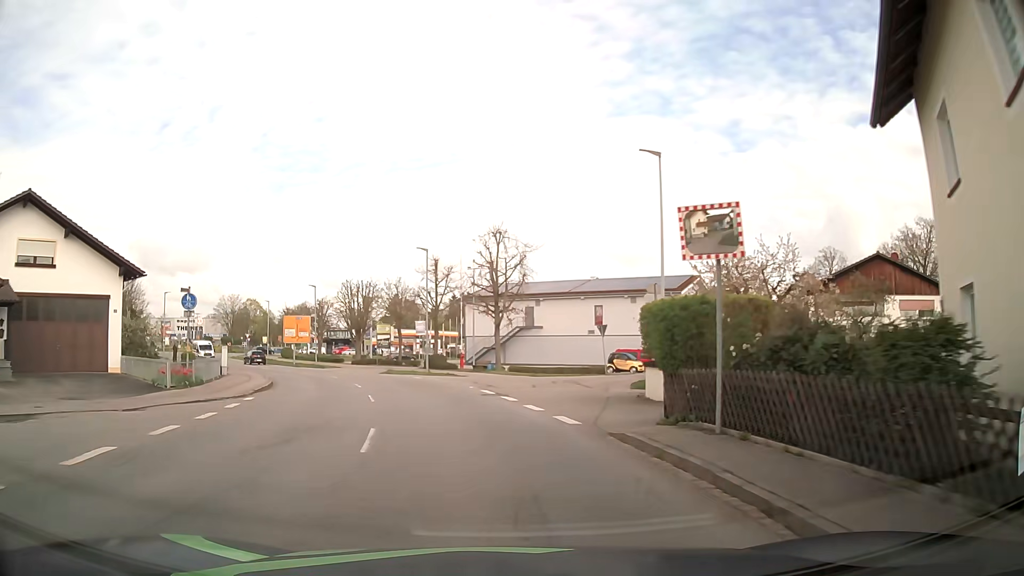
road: secondary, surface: asphalt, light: Day
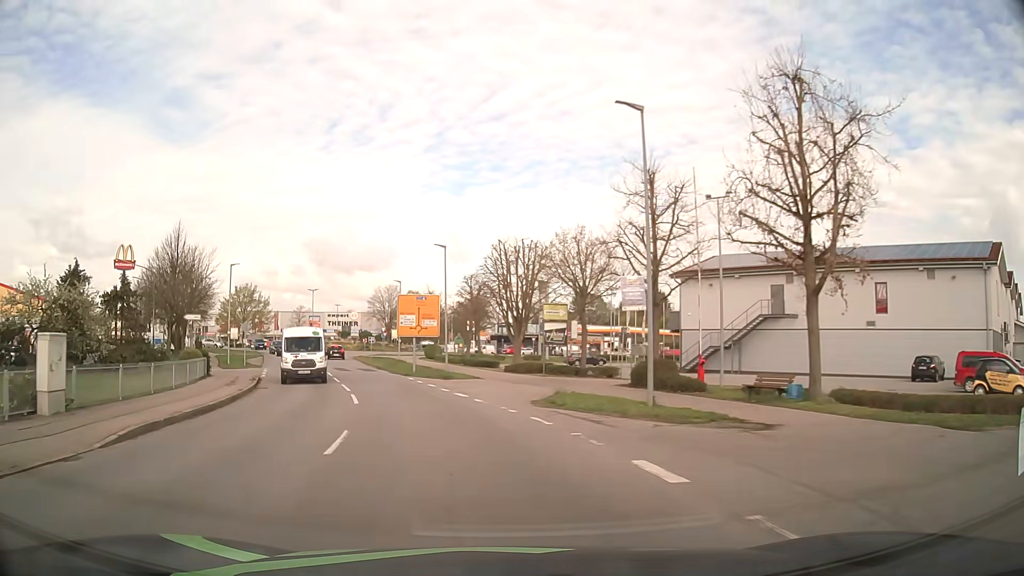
(-3.9, +26.1) m; -16°
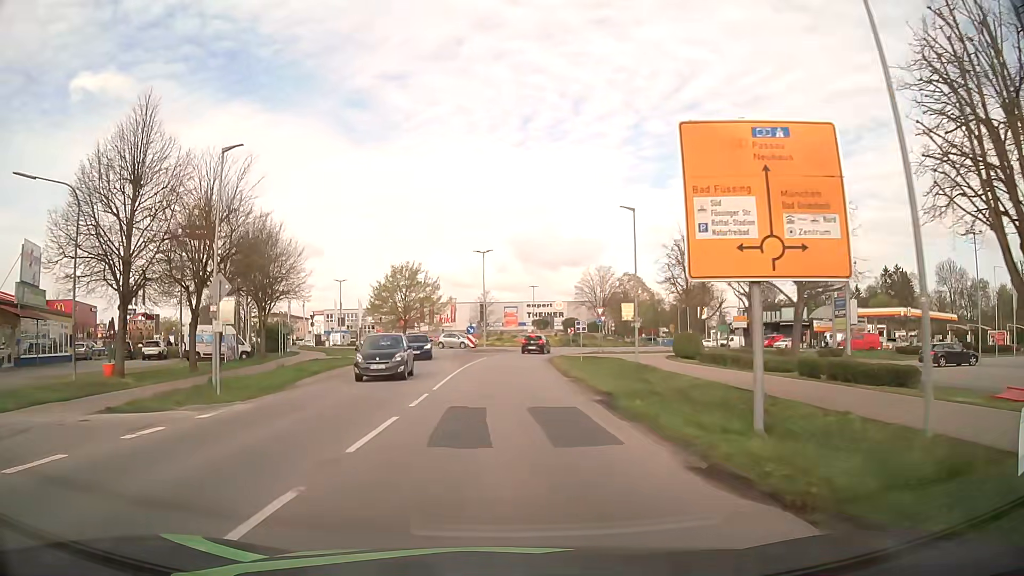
(-6.1, +33.6) m; -17°
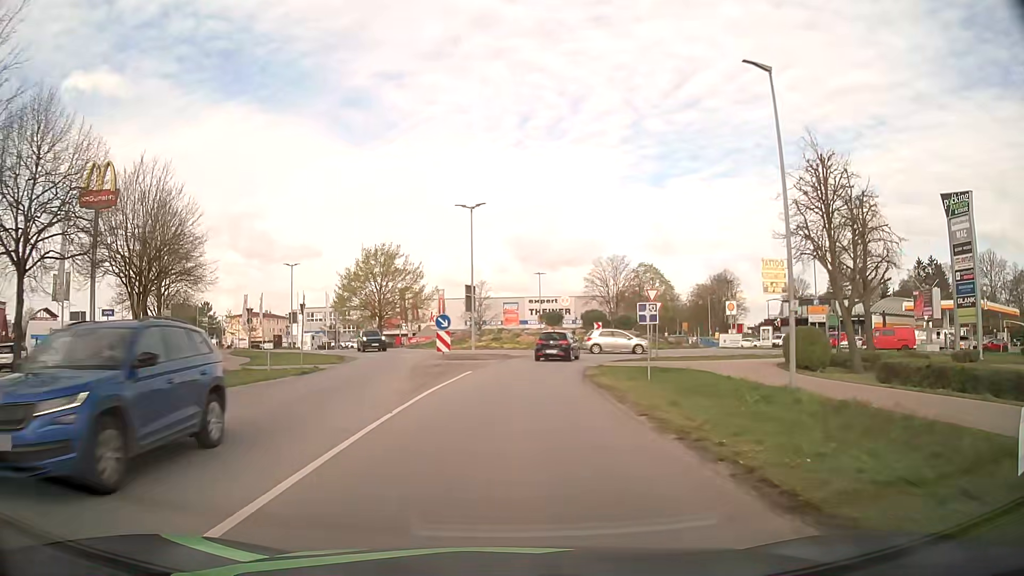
(0.0, +19.2) m; 0°
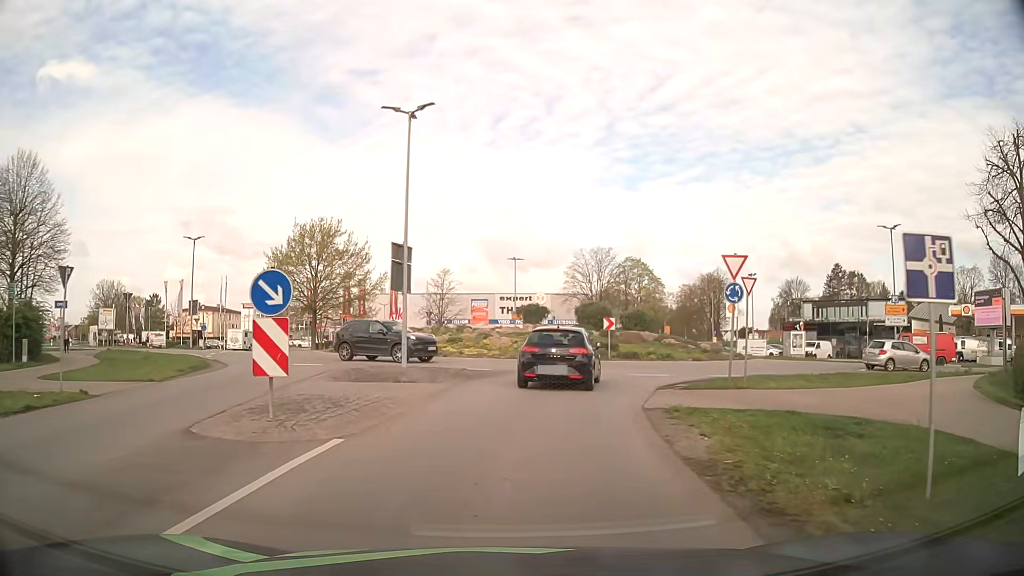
(+0.3, +15.8) m; +3°
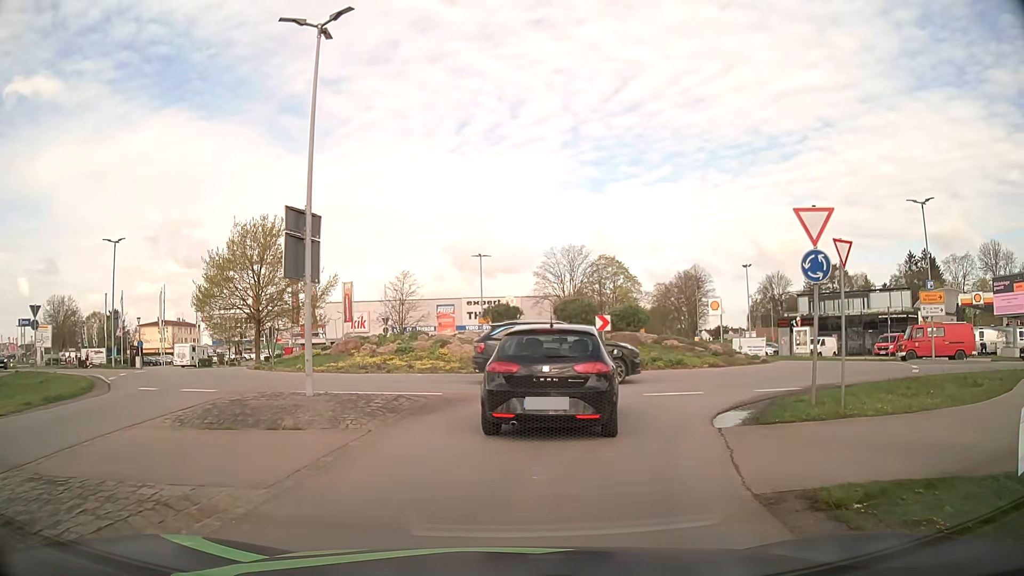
(+0.2, +6.7) m; +3°
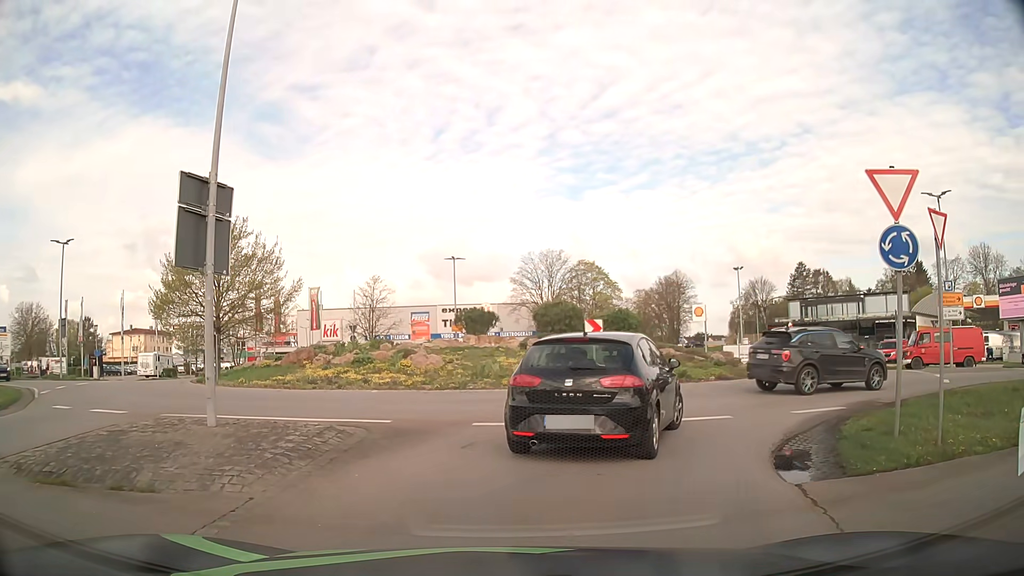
(0.0, +3.4) m; +1°
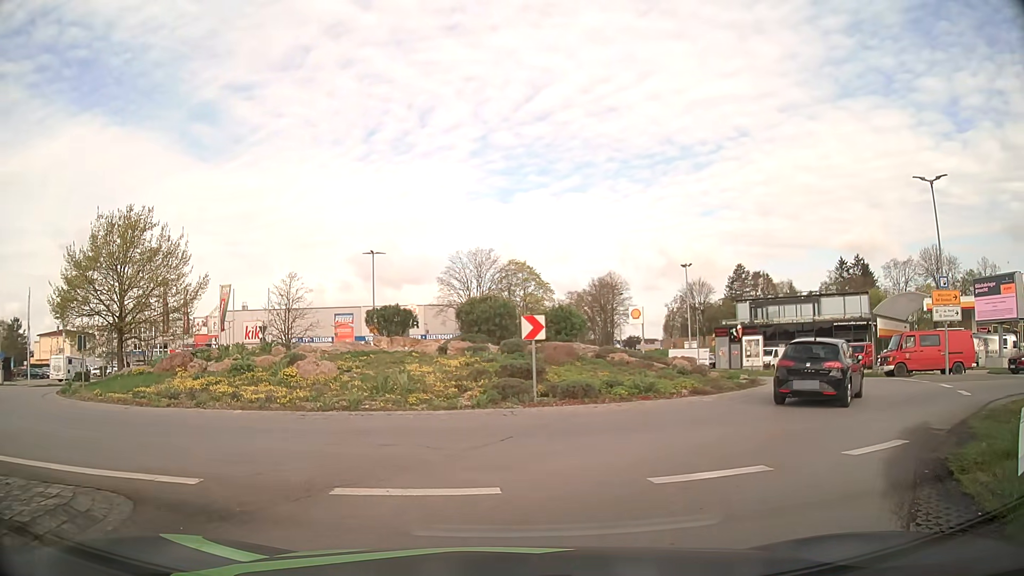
(+0.3, +4.9) m; +7°
(+2, +10) (+8, +18) (+11, +27) (+9, +37) (+2, +44) (-3, +52) (-6, +62) (-5, +72) (-2, +81) (+2, +90) m
